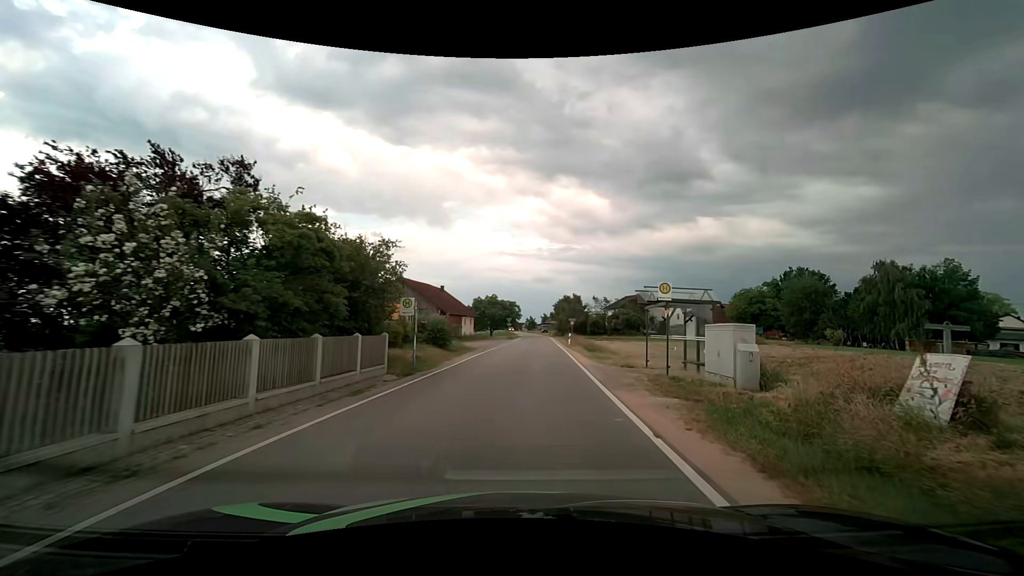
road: tertiary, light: Day
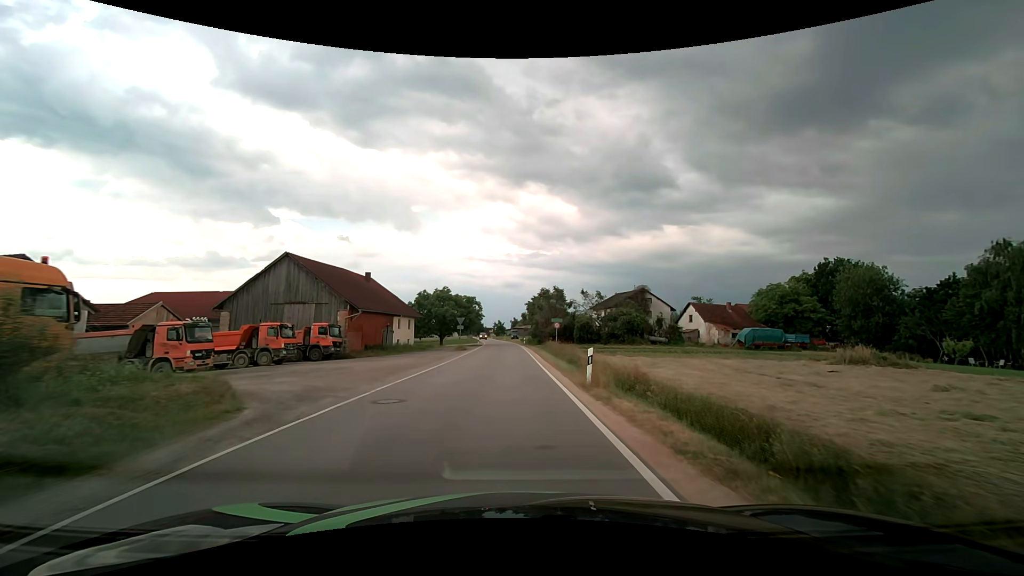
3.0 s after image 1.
(+1.3, +26.9) m; +3°
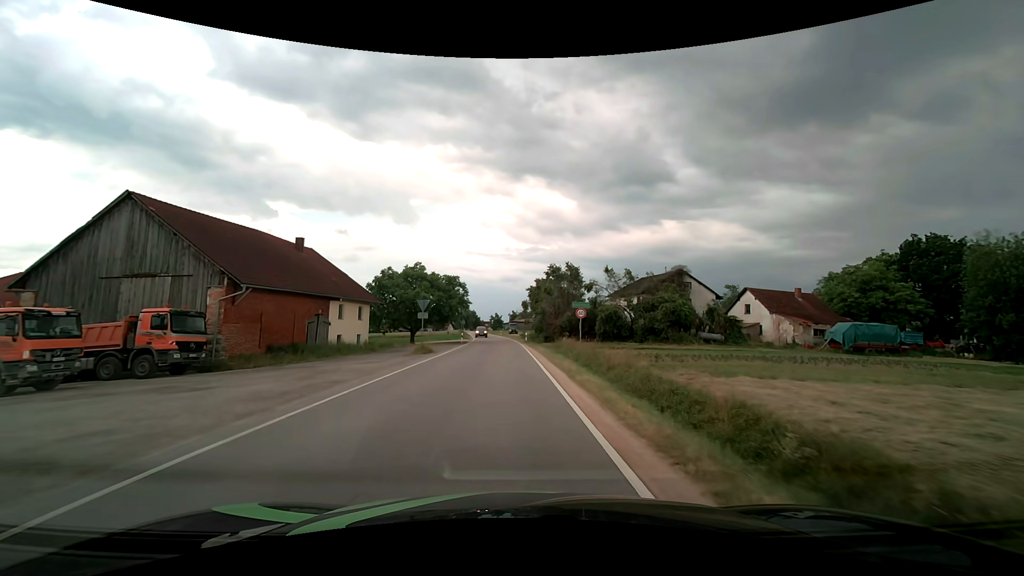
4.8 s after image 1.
(0.0, +19.5) m; 0°
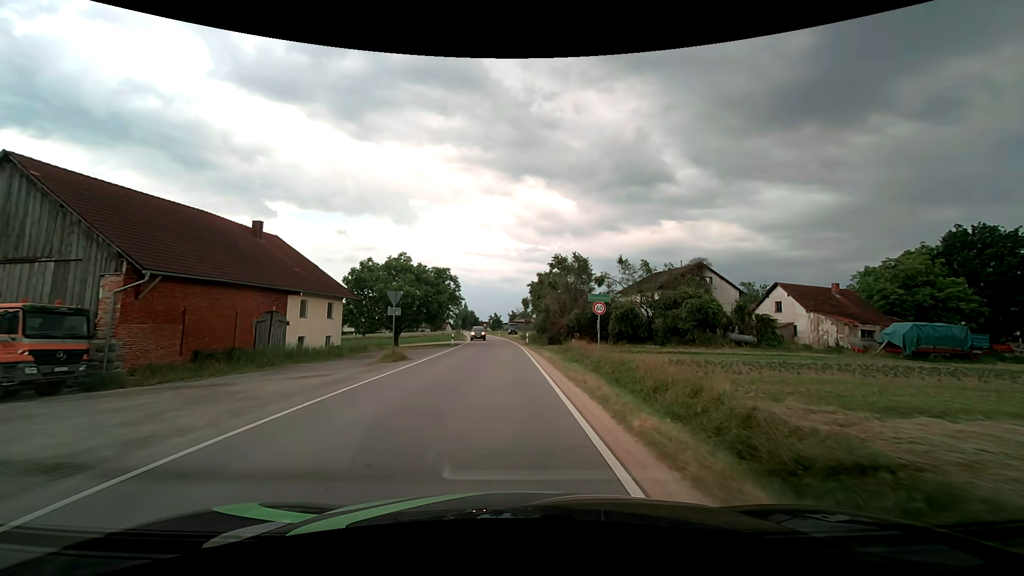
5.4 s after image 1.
(0.0, +7.0) m; 0°
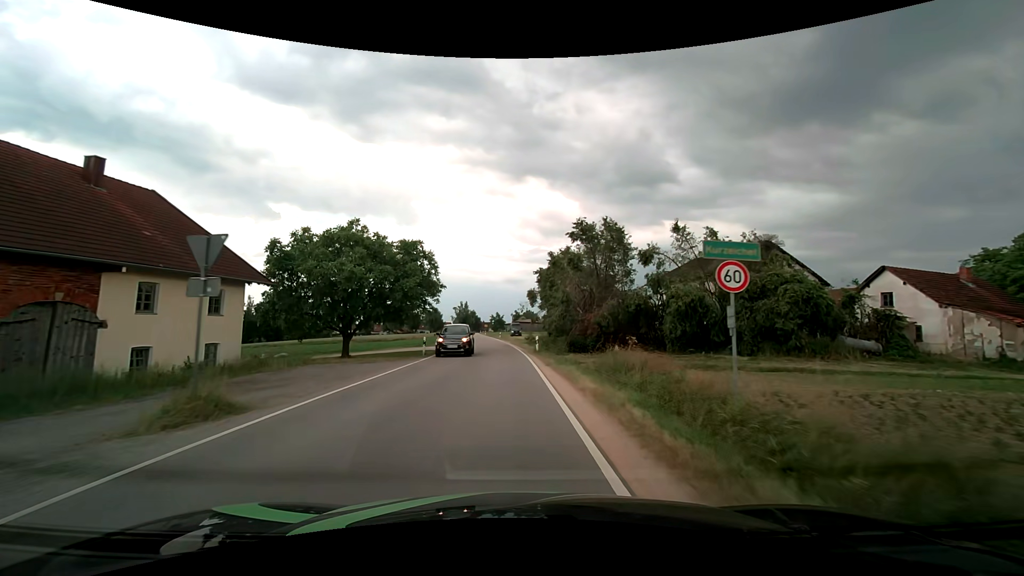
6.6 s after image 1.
(0.0, +14.4) m; 0°
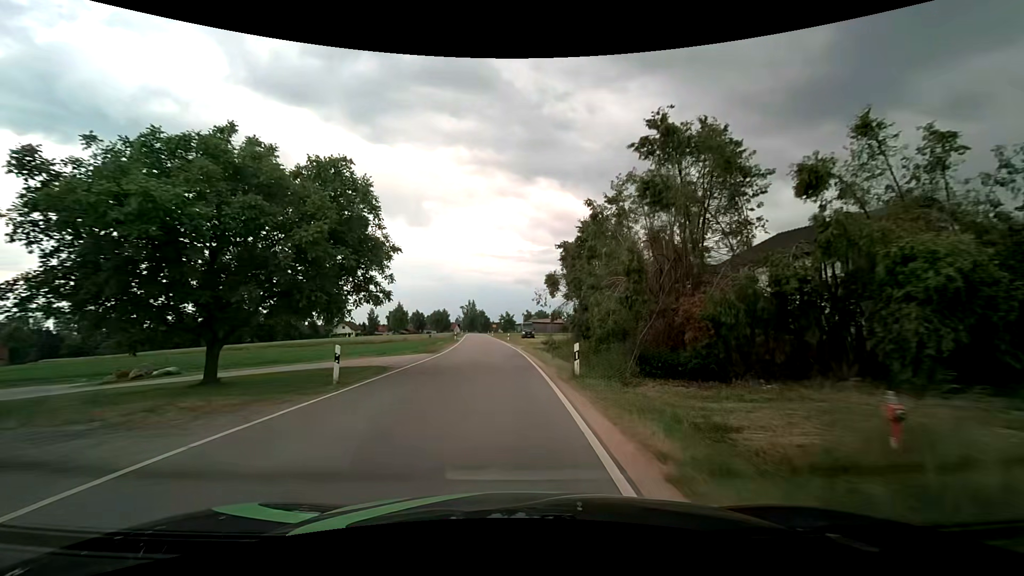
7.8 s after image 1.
(-0.1, +15.0) m; -1°
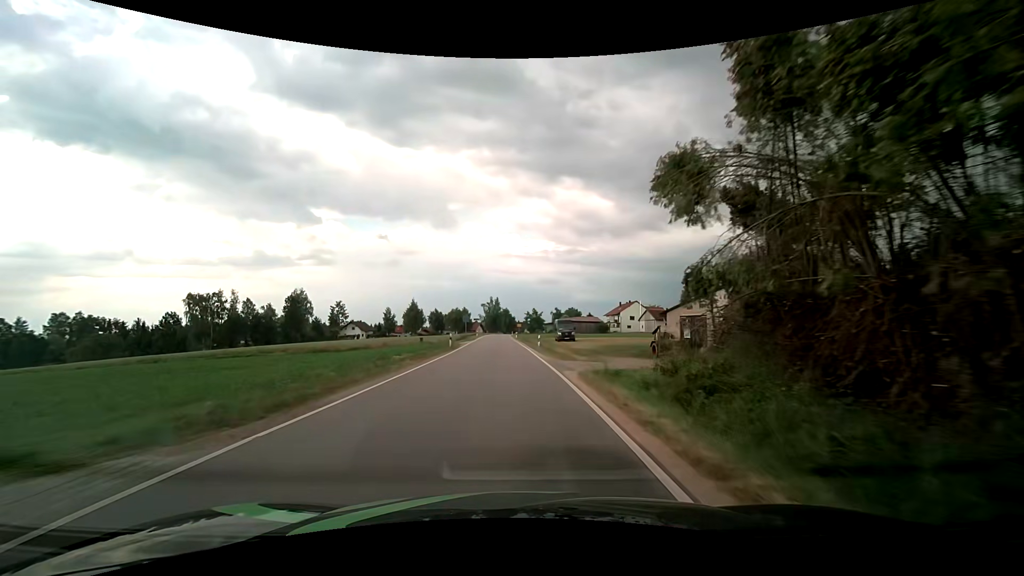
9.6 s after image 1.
(-0.6, +24.0) m; -2°
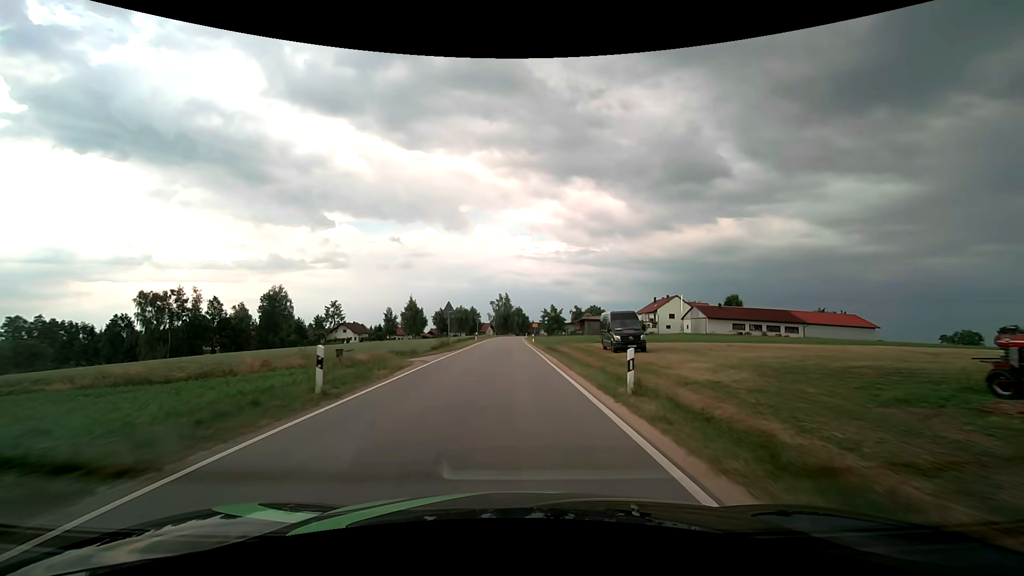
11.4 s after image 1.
(-0.7, +25.5) m; -2°
(0, +10) (0, +20) (0, +30) (-1, +40) (-1, +50) (-1, +60) (-1, +70) (0, +80) (0, +90) (0, +100) m
